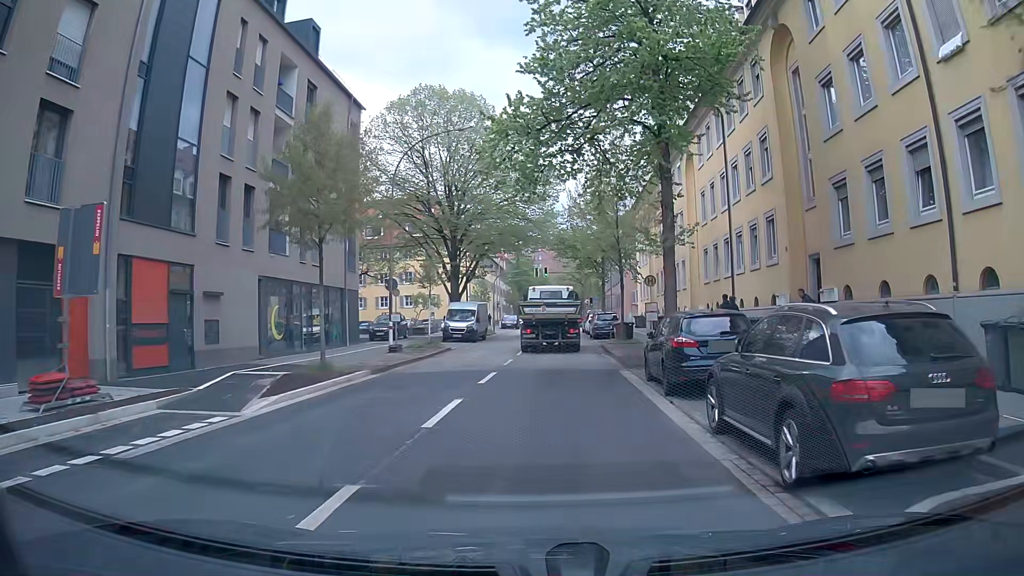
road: tertiary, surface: asphalt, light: Day
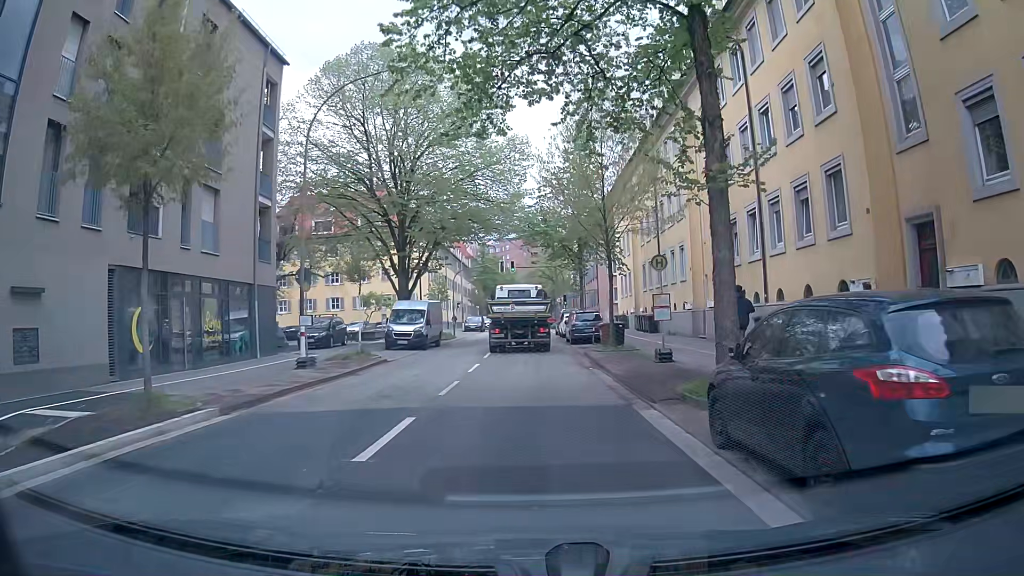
(+0.1, +8.0) m; +2°
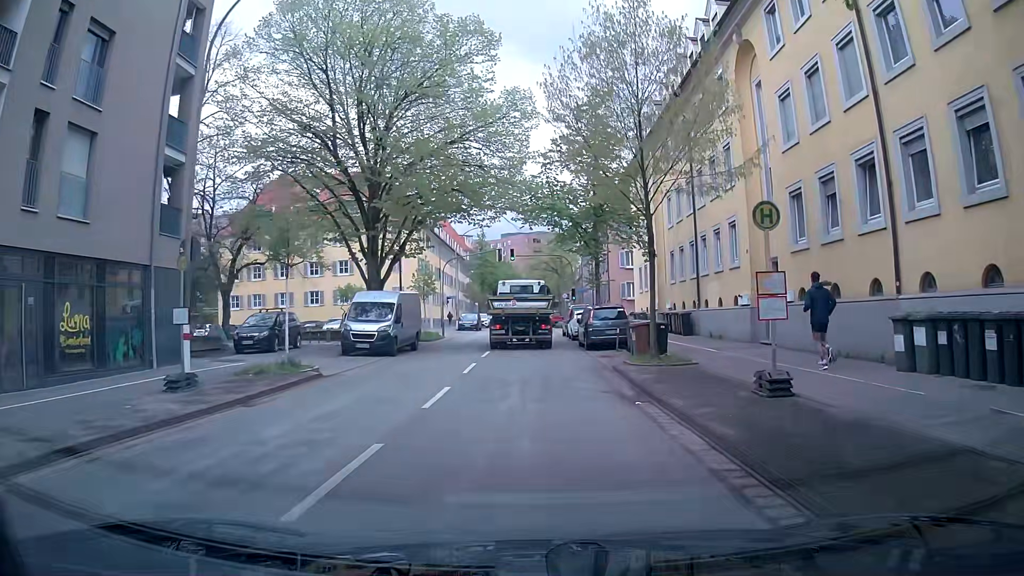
(-0.1, +8.2) m; -1°
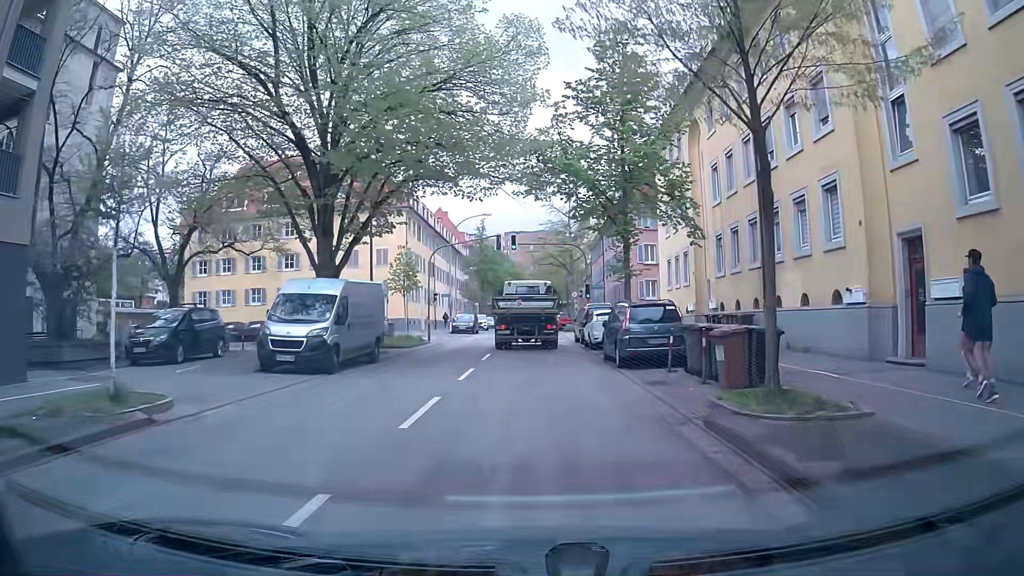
(+0.1, +8.4) m; -1°
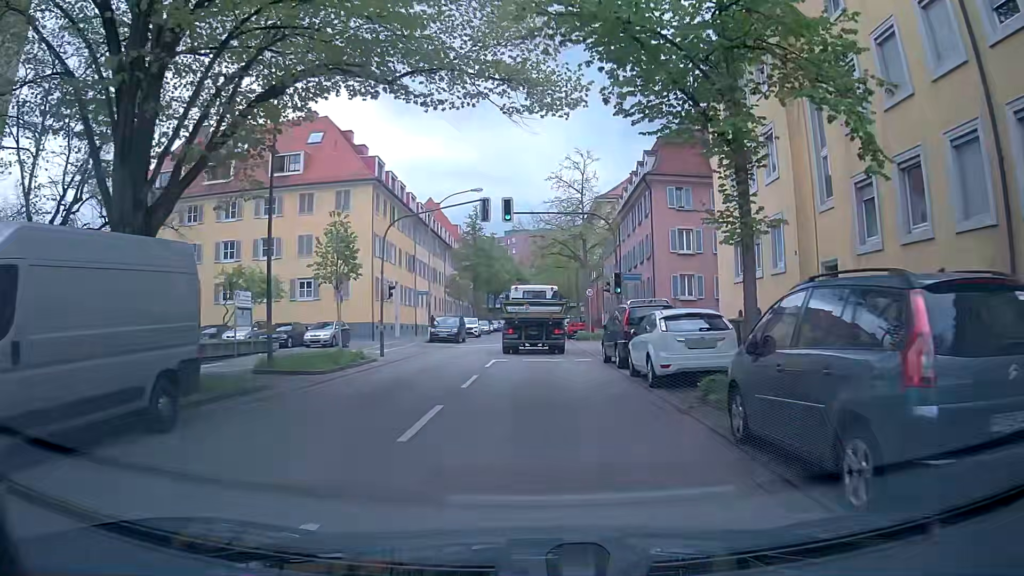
(+0.2, +12.8) m; 0°
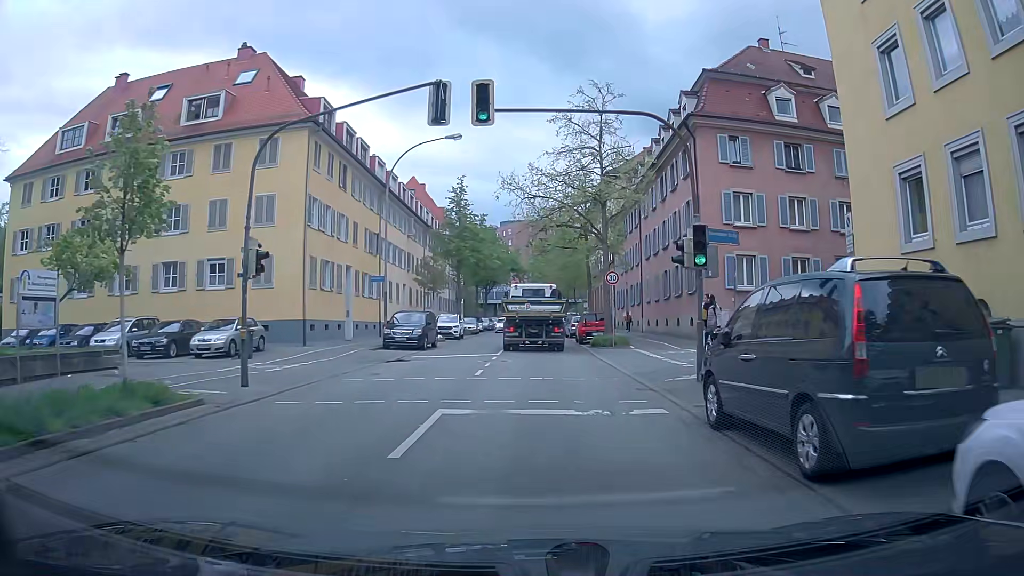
(+0.2, +13.0) m; +2°
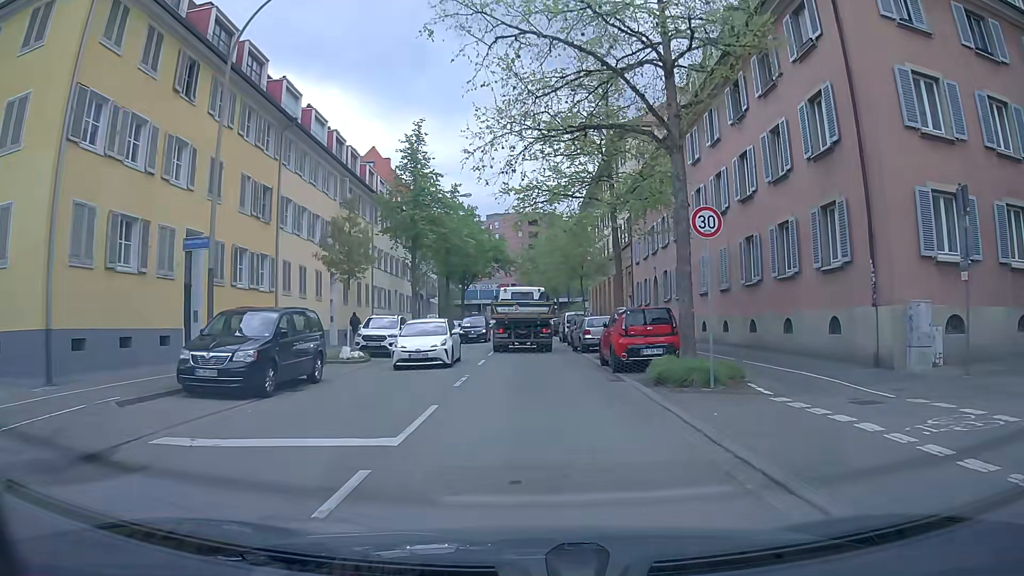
(0.0, +17.5) m; 0°
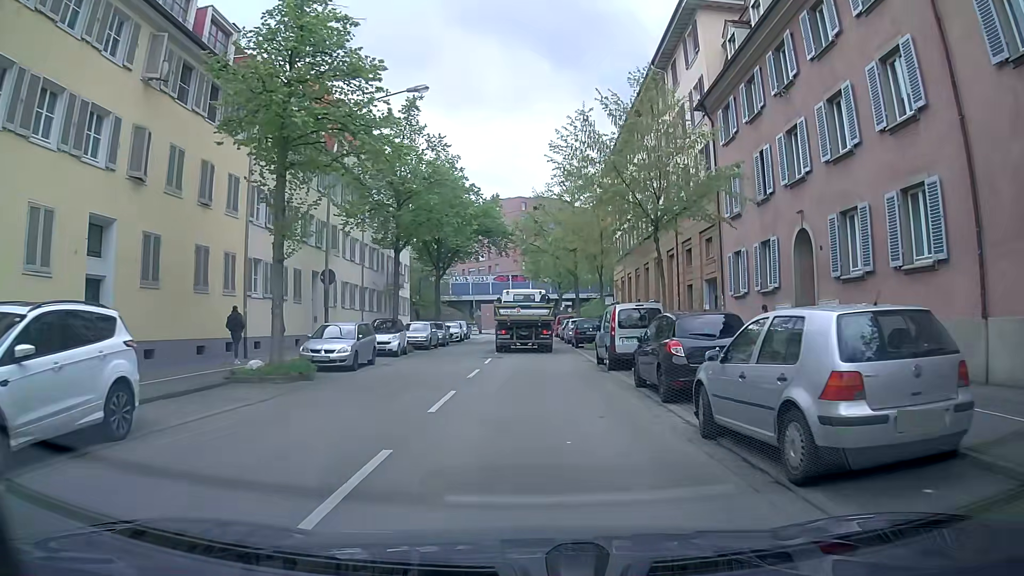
(-0.3, +22.0) m; -1°
